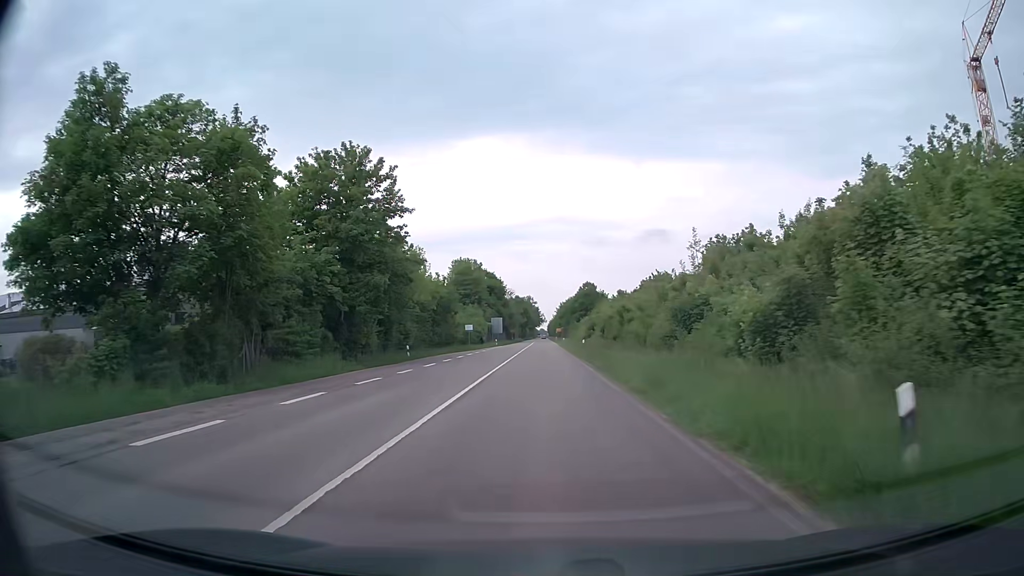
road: secondary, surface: asphalt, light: Day
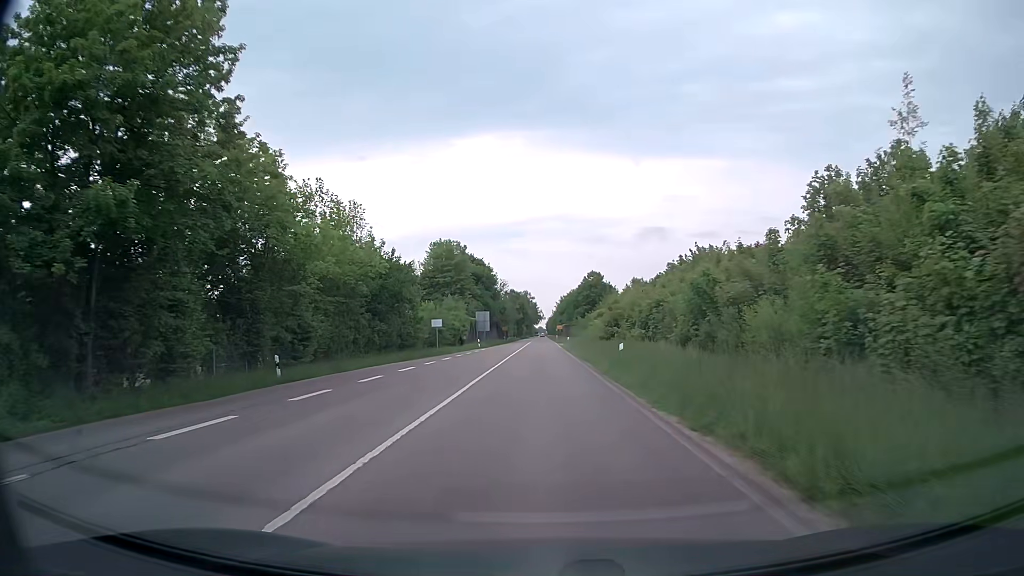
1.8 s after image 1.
(0.0, +23.3) m; 0°
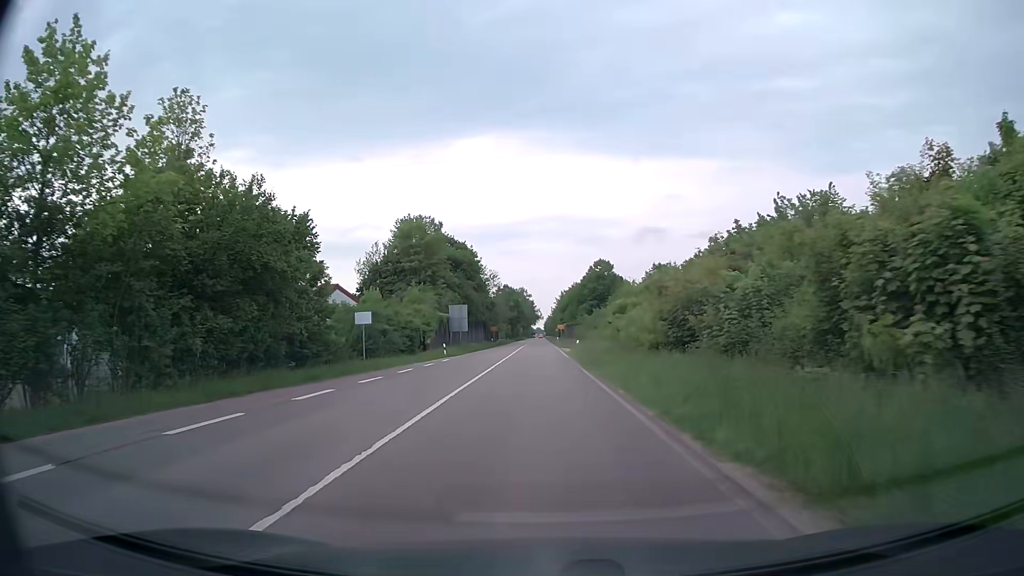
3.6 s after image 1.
(0.0, +23.3) m; 0°
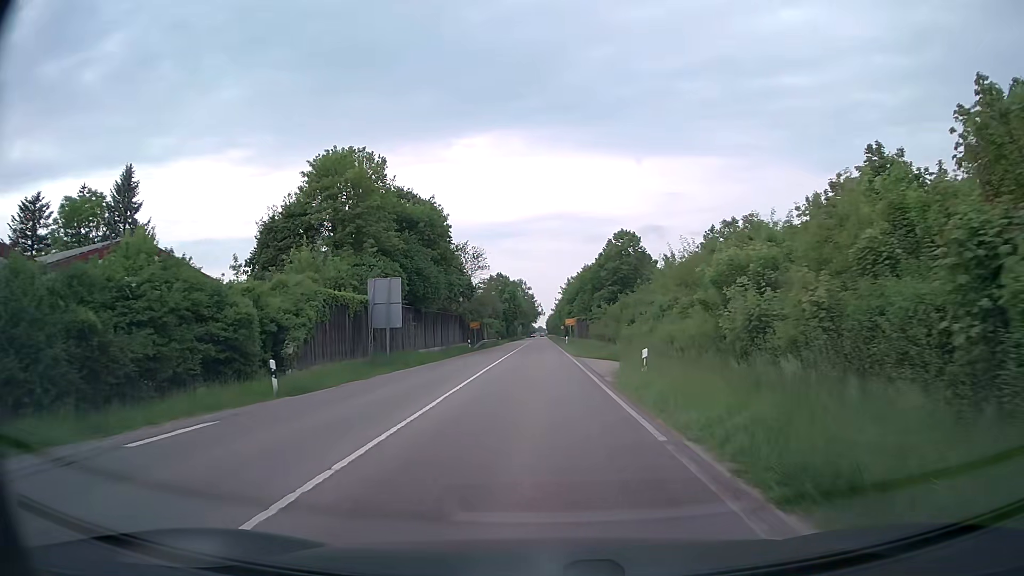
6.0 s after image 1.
(-0.1, +31.1) m; 0°
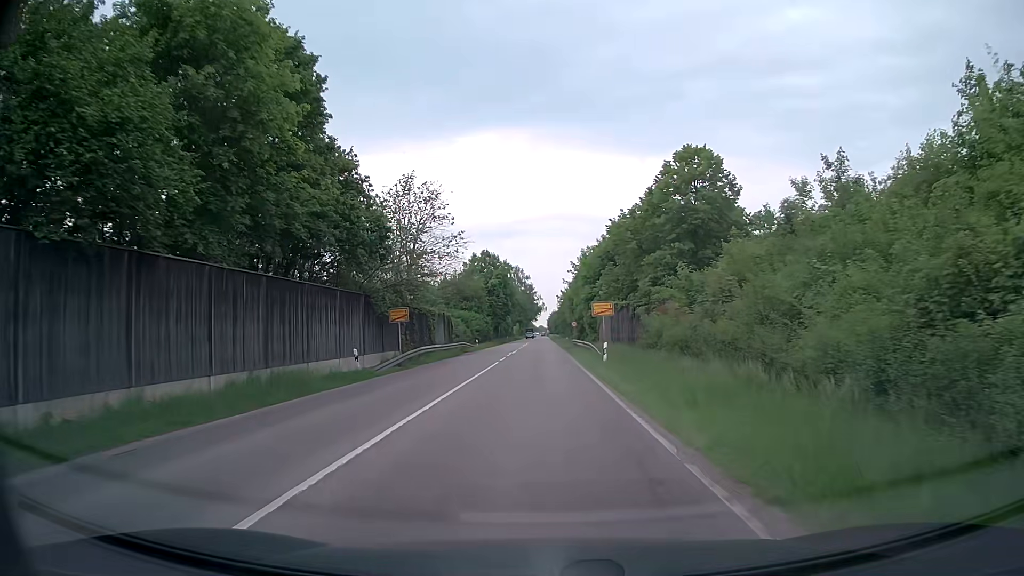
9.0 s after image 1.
(0.0, +38.9) m; 0°
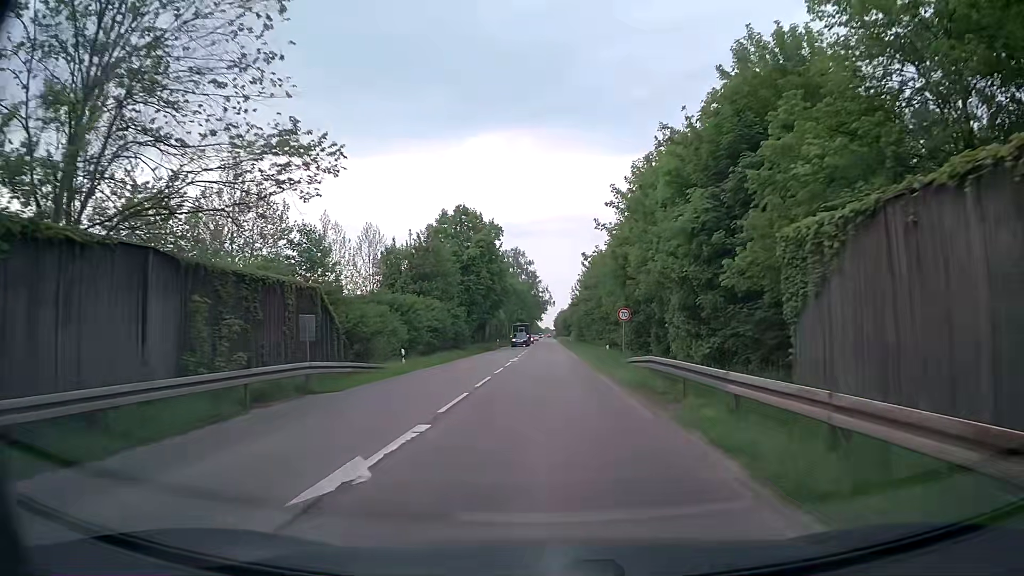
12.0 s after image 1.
(-0.3, +39.4) m; 0°
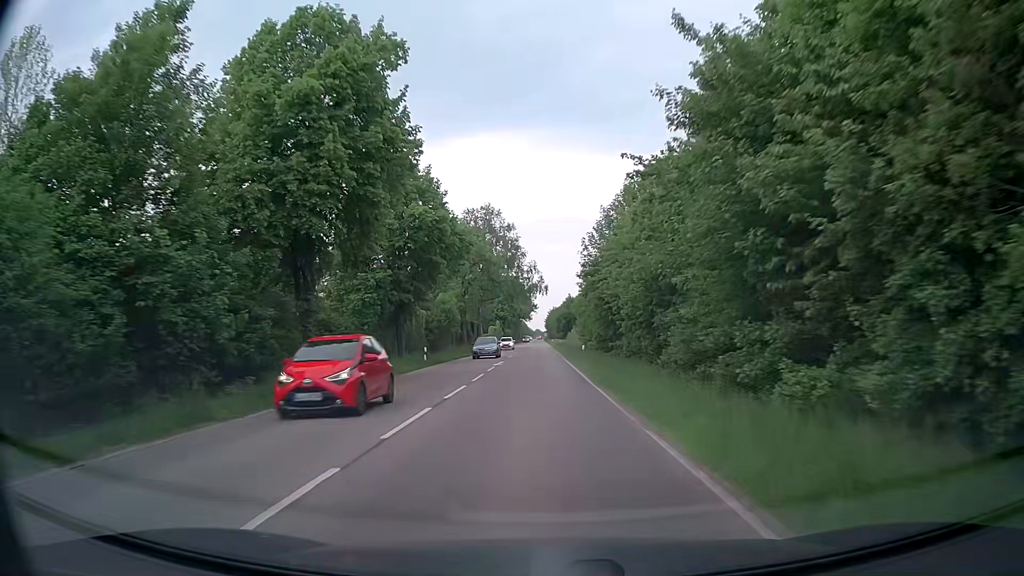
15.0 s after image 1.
(0.0, +45.5) m; 0°
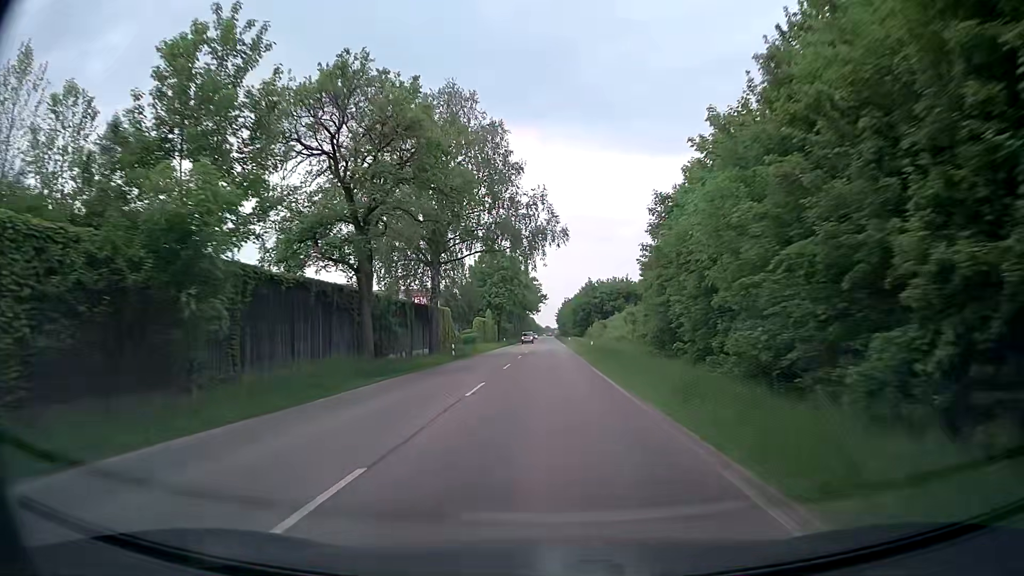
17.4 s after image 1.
(-0.5, +42.3) m; -1°
(0, +10) (0, +20) (0, +30) (0, +40) (0, +50) (0, +60) (0, +70) (0, +80) (0, +90) (0, +100) m
